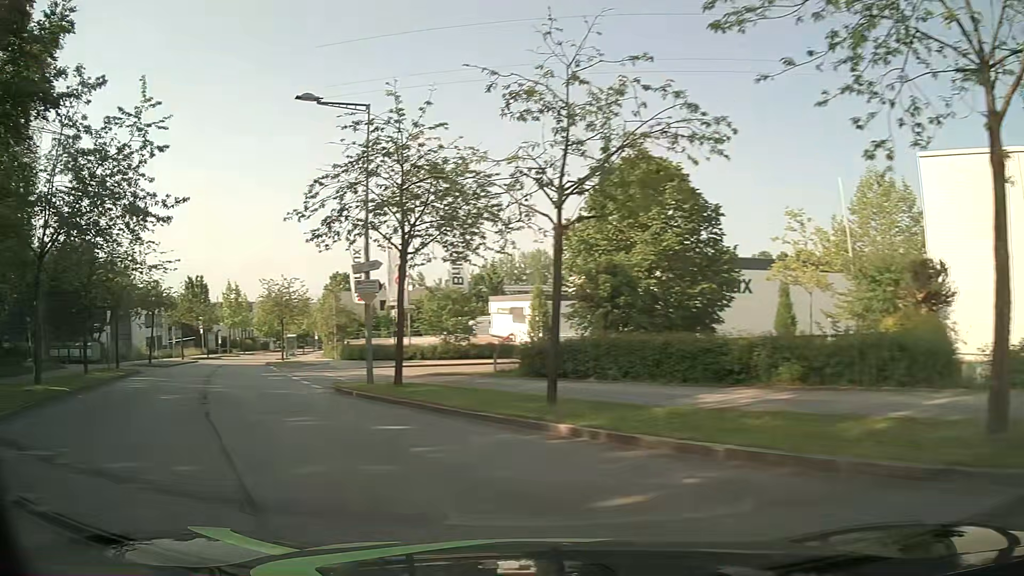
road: residential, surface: asphalt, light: Day
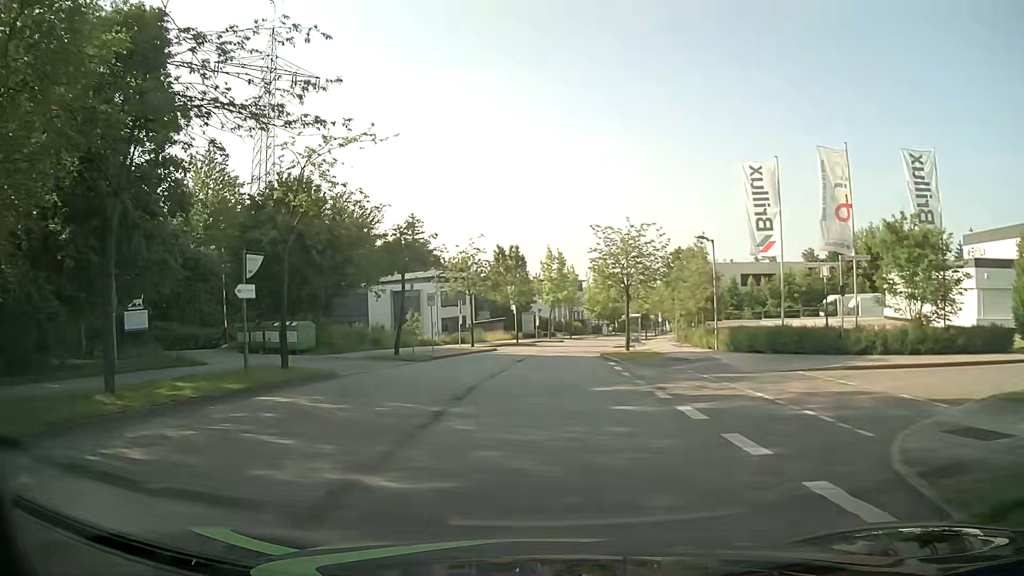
(-6.7, +18.2) m; -27°
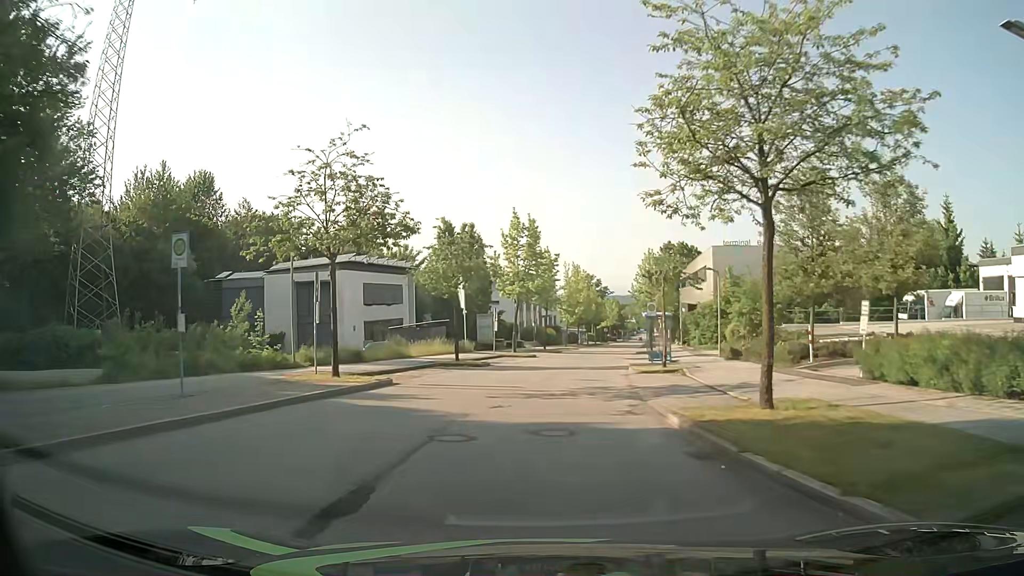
(+0.3, +24.5) m; +2°
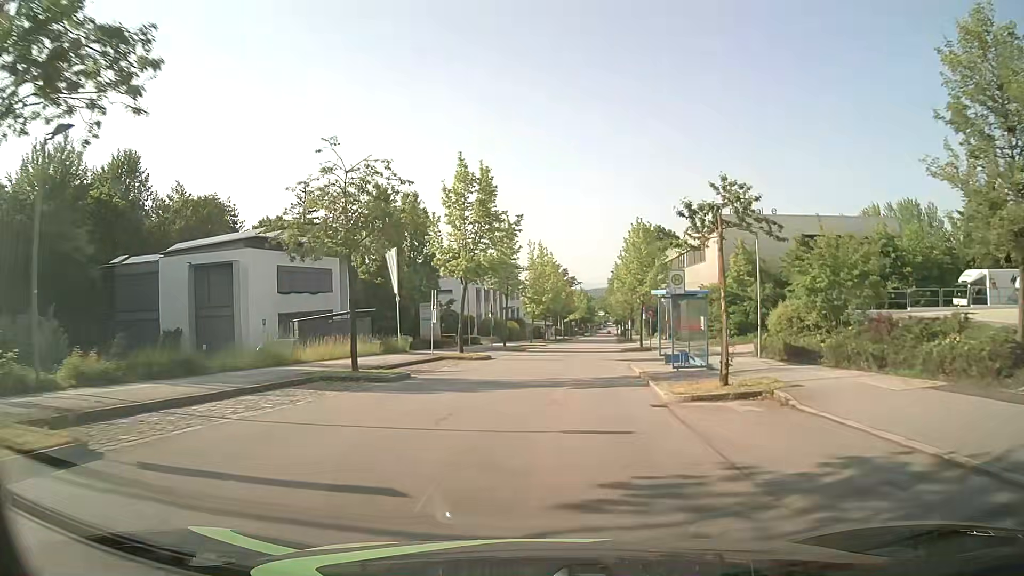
(+0.4, +12.9) m; +3°
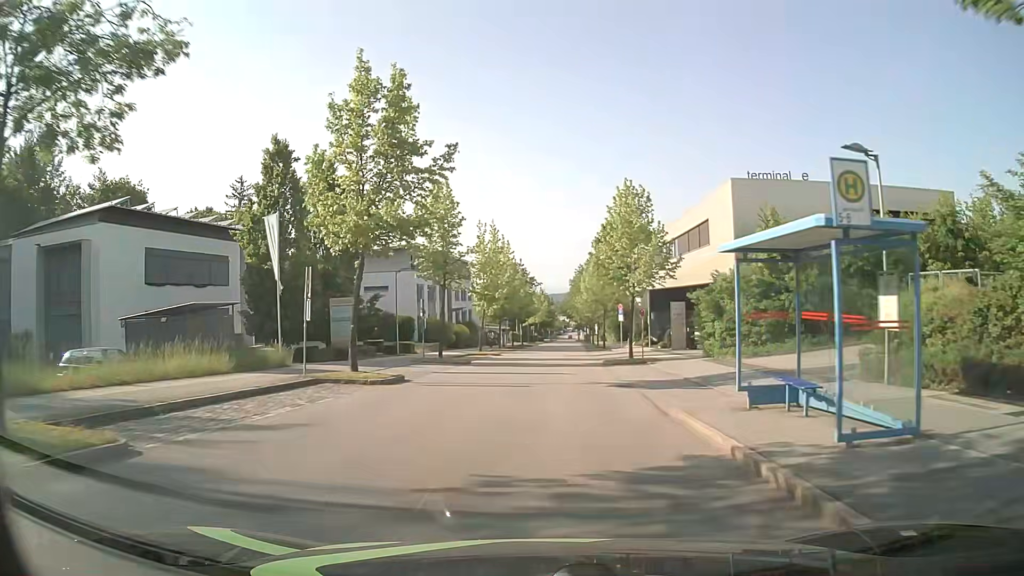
(+0.4, +13.1) m; +3°
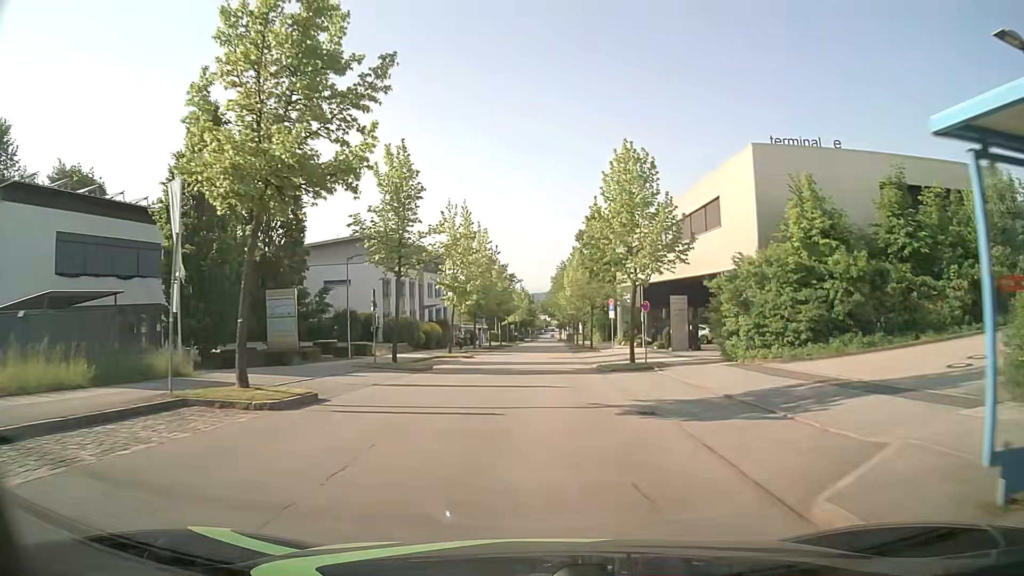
(+0.1, +6.7) m; +2°
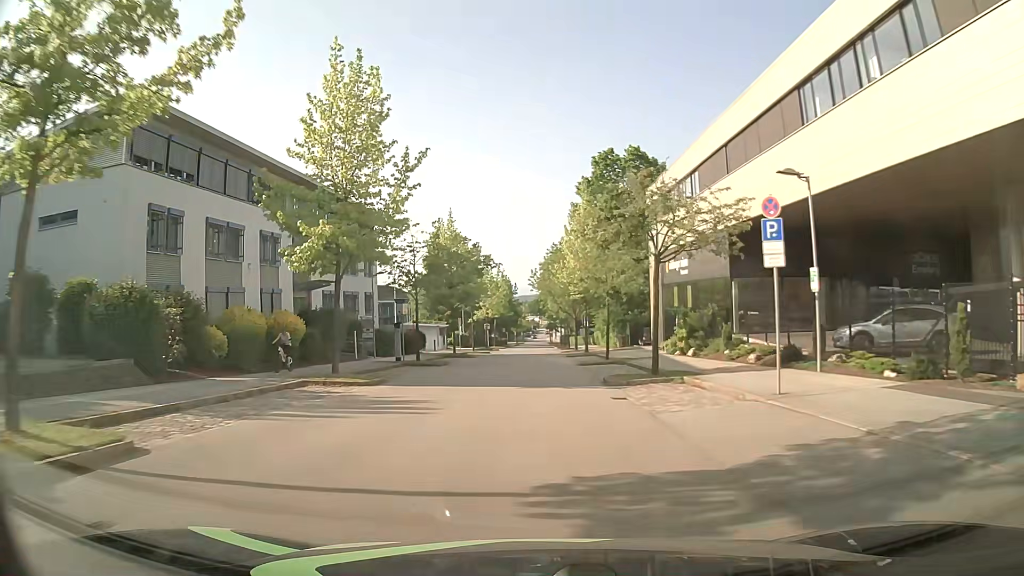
(+0.6, +35.1) m; +1°
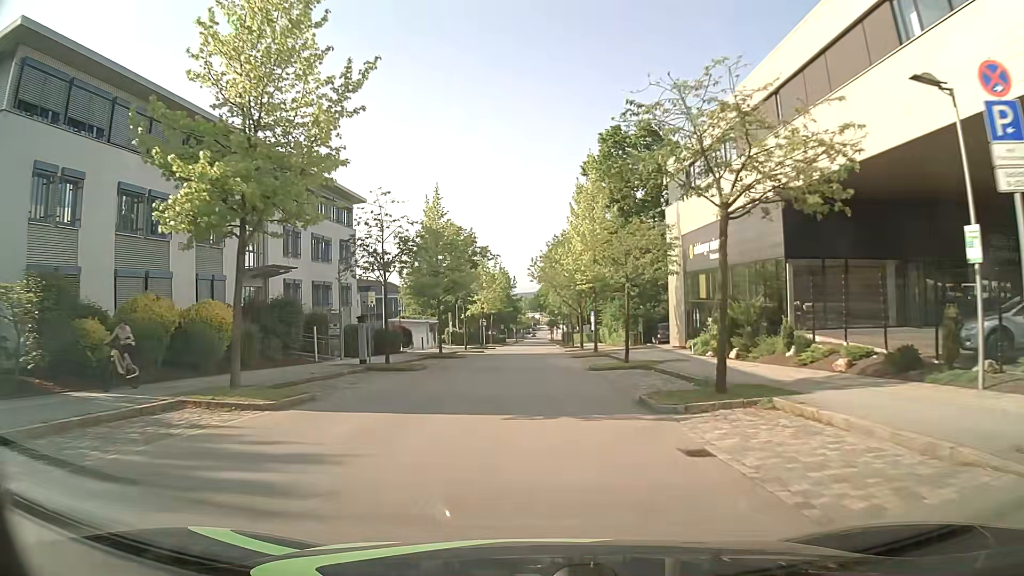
(0.0, +7.2) m; 0°
(0, +10) (0, +20) (0, +30) (0, +40) (0, +50) (0, +60) (0, +70) (0, +80) (0, +90) (0, +100) m
